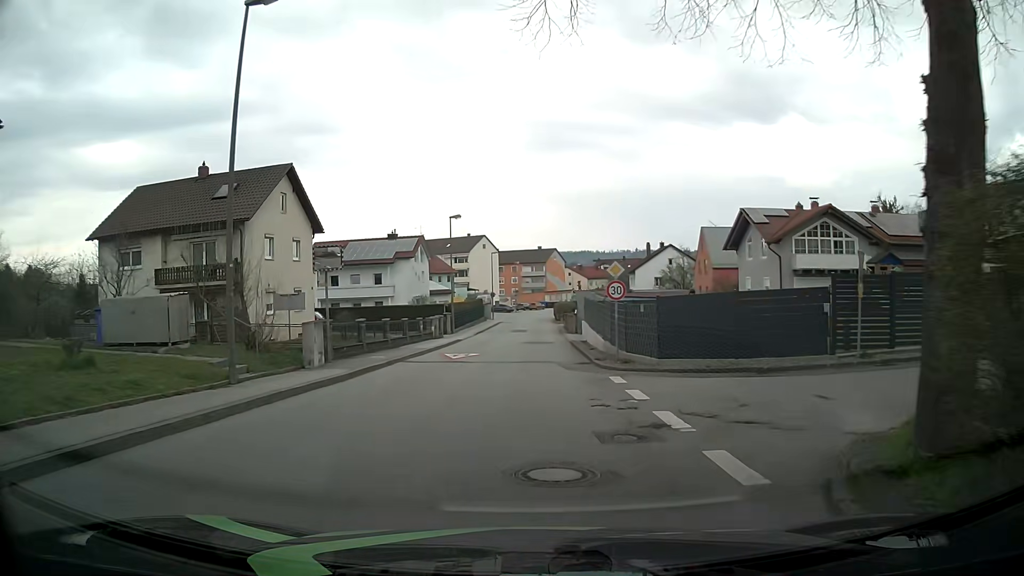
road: unclassified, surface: asphalt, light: Day
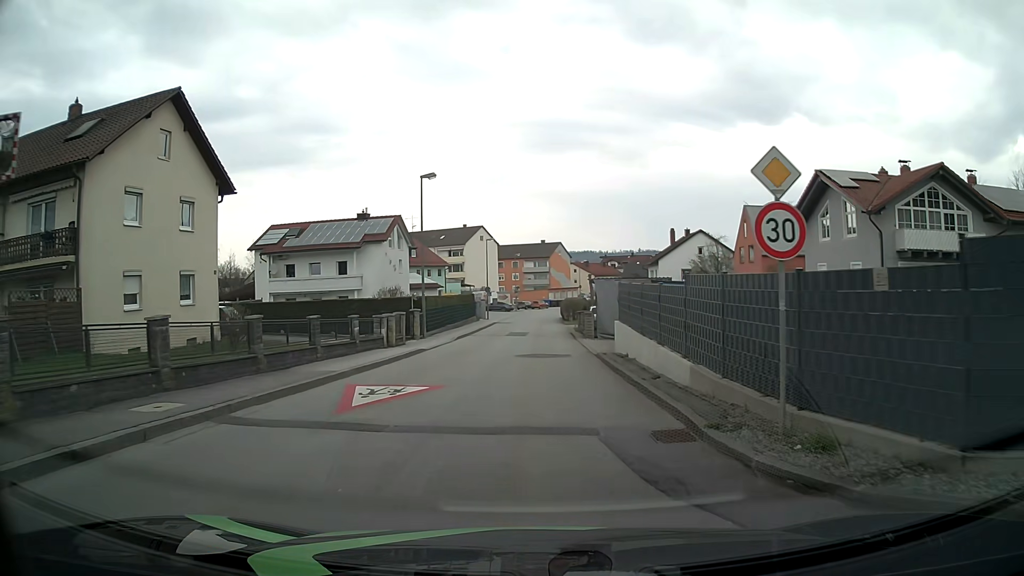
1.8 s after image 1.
(-0.1, +13.4) m; -1°
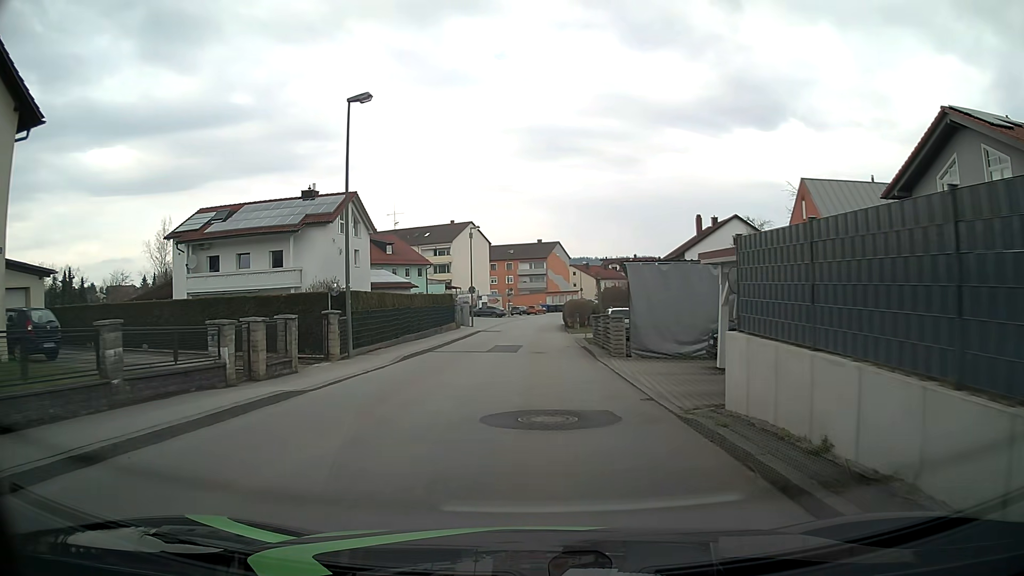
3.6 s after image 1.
(+0.1, +13.3) m; 0°
(0, +10) (0, +20) (0, +30) (+1, +40) (+1, +50) (+1, +60) (+2, +70) (+4, +80) (+6, +90) (+9, +99) m
